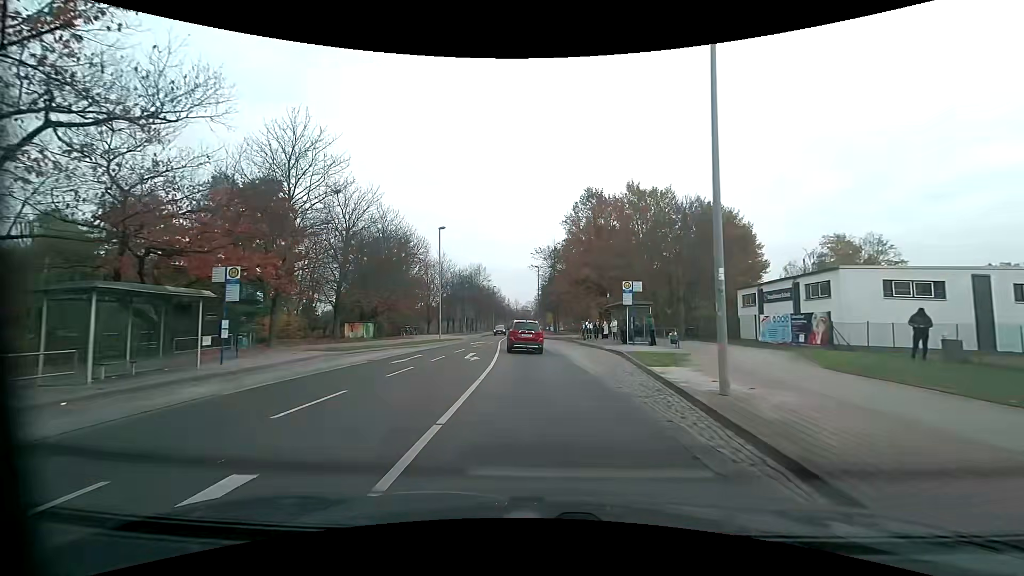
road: residential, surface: asphalt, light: Day
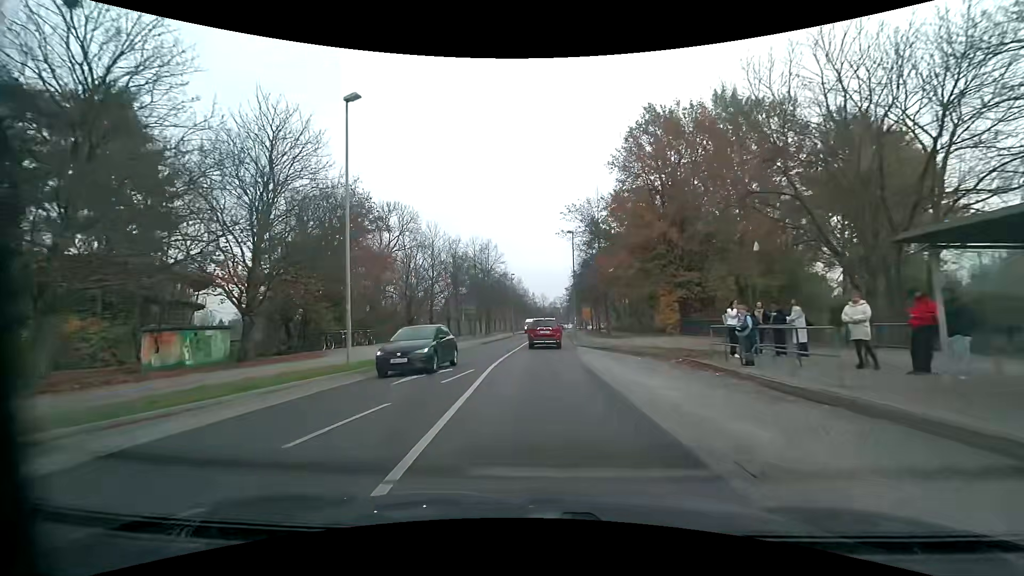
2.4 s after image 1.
(-0.7, +26.0) m; -3°
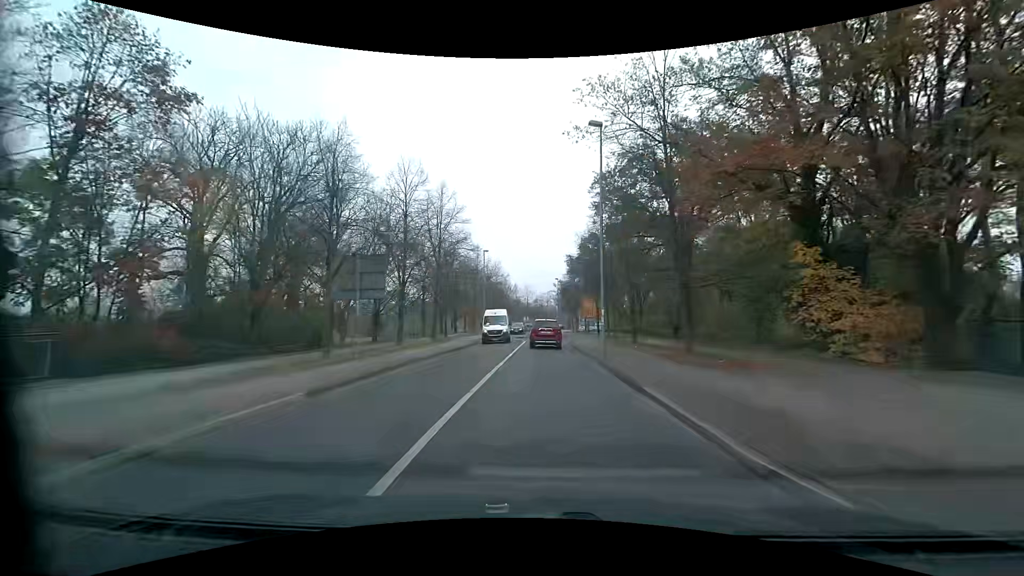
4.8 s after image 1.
(-0.2, +25.9) m; +2°
(0, +10) (0, +20) (0, +30) (+1, +40) (+1, +50) (+1, +60) (+1, +70) (0, +80) (0, +90) (+1, +100) m
